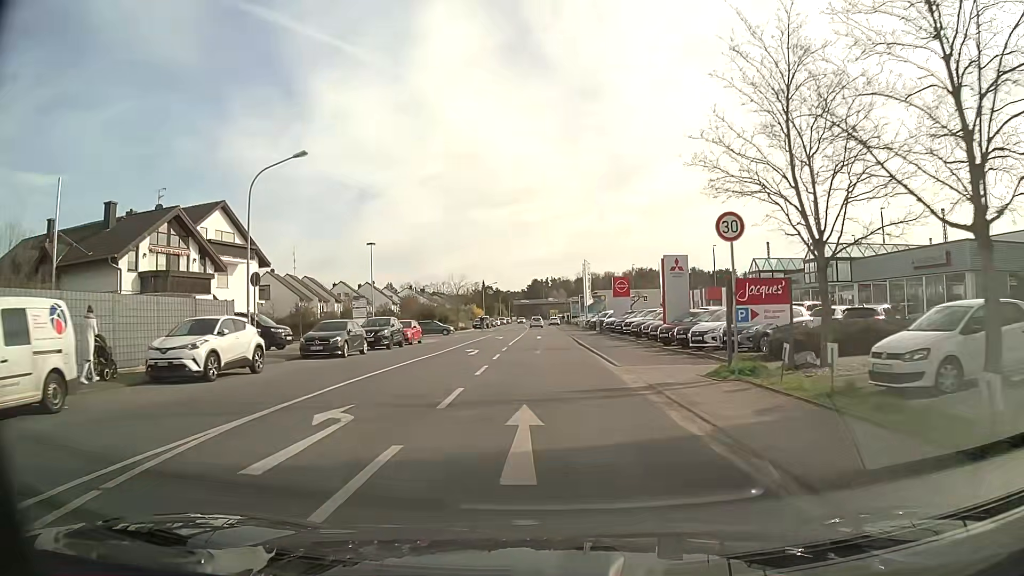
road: tertiary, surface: asphalt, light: Day
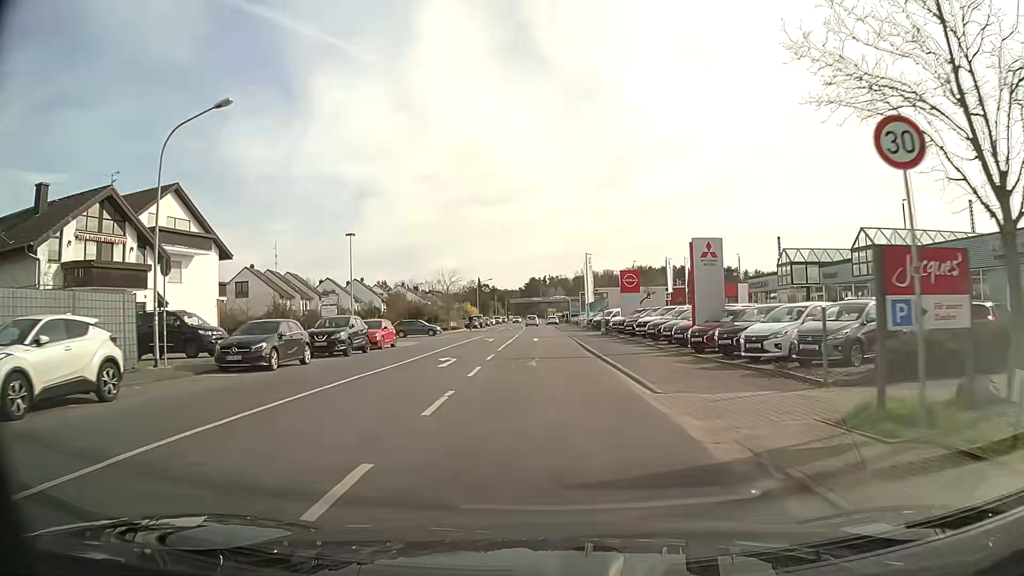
(0.0, +6.9) m; 0°
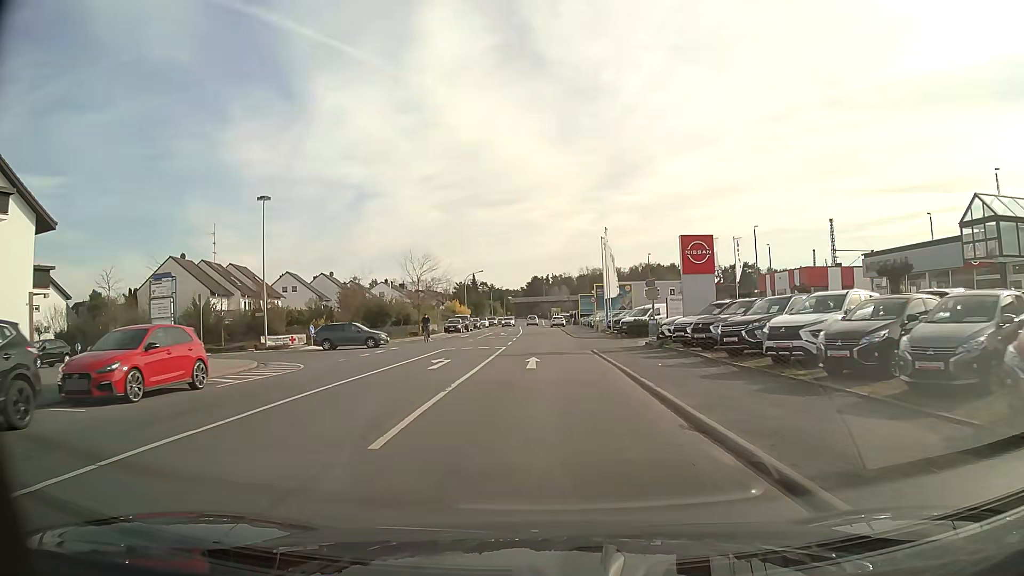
(0.0, +20.9) m; 0°
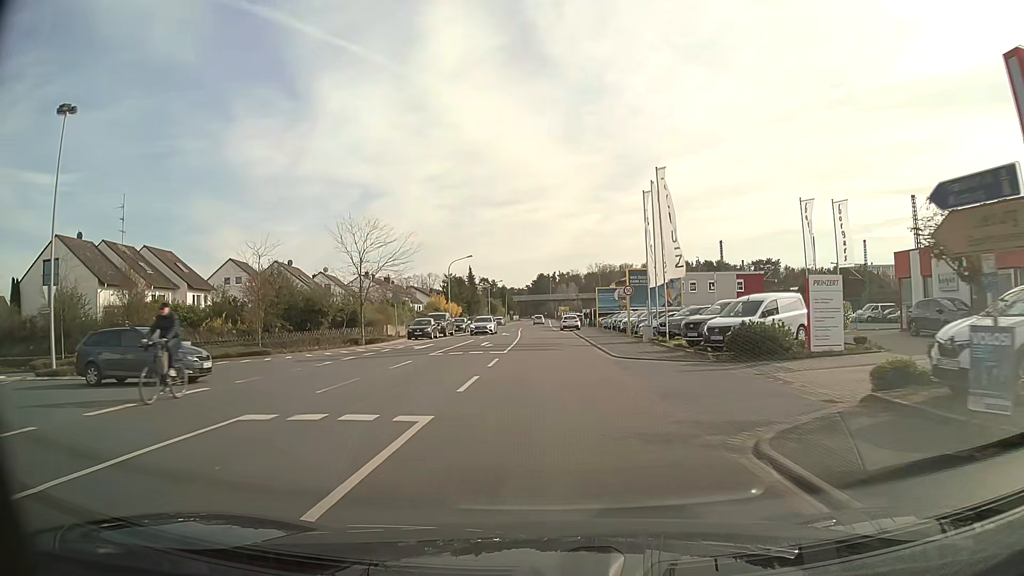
(-0.1, +21.4) m; 0°
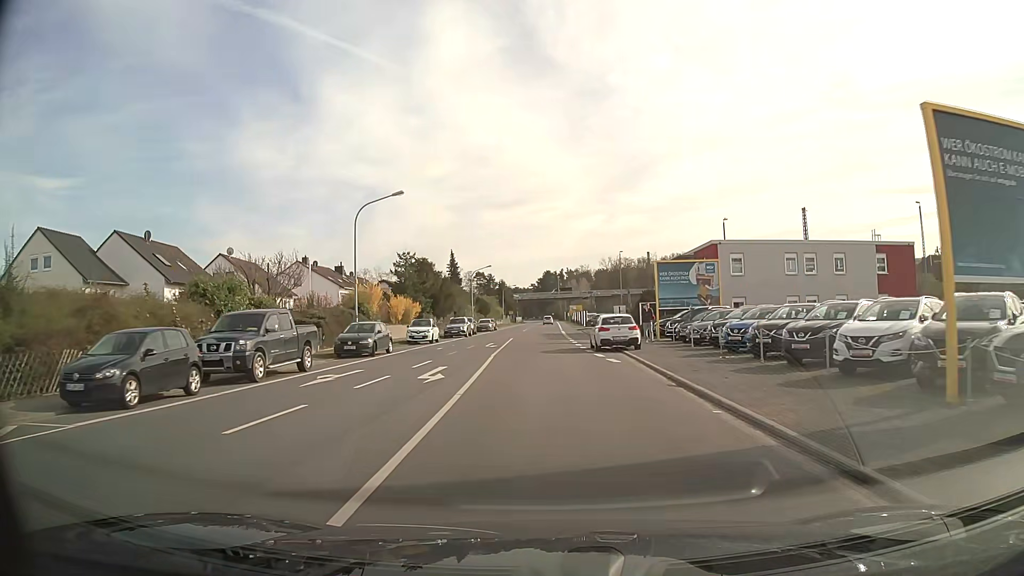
(-0.1, +36.5) m; -1°
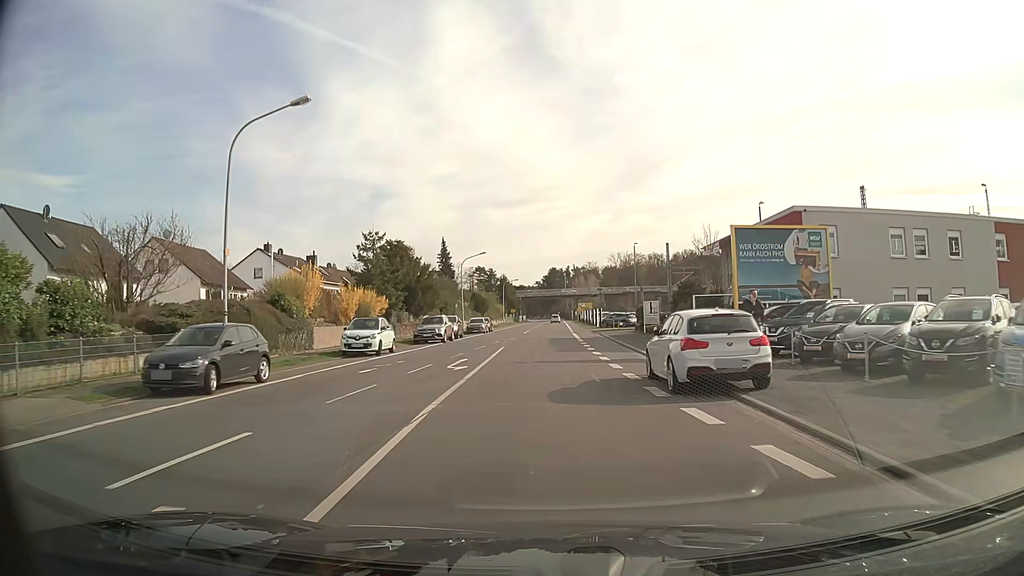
(-0.1, +14.9) m; -1°
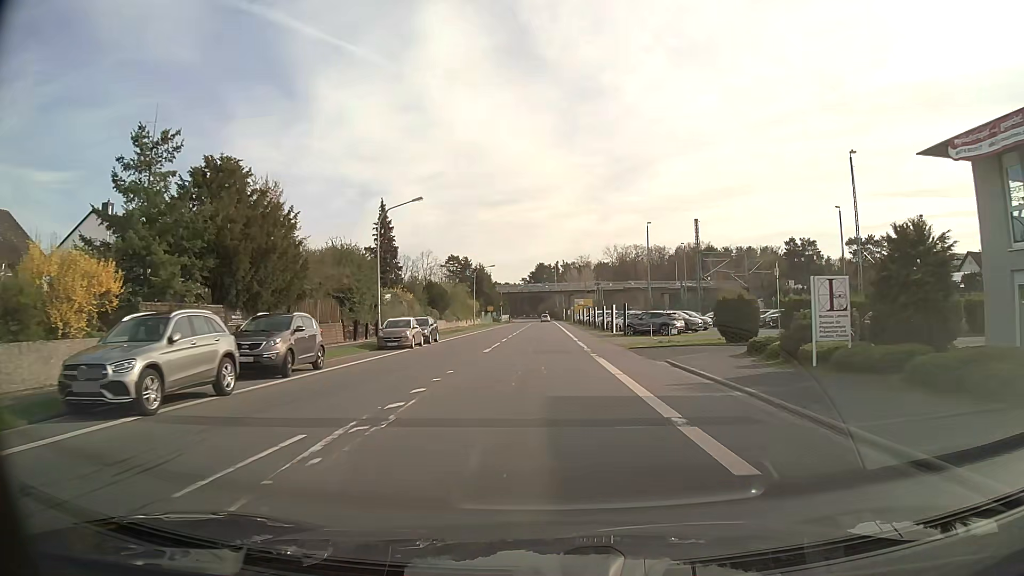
(+0.4, +30.2) m; +2°
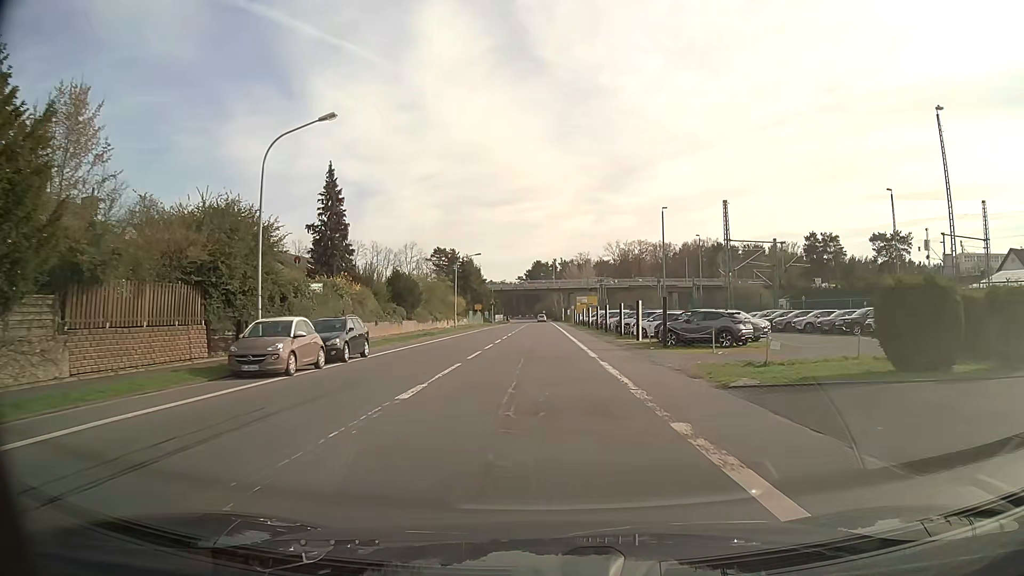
(0.0, +15.3) m; 0°
(0, +10) (0, +20) (0, +30) (0, +40) (0, +50) (0, +60) (0, +70) (0, +80) (0, +90) (0, +100) m
